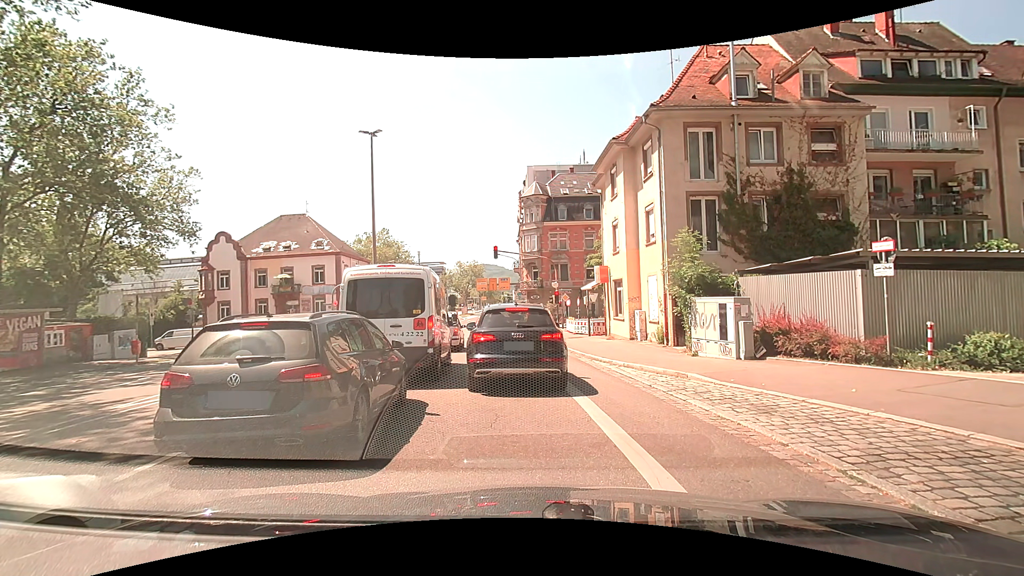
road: secondary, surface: asphalt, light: Day
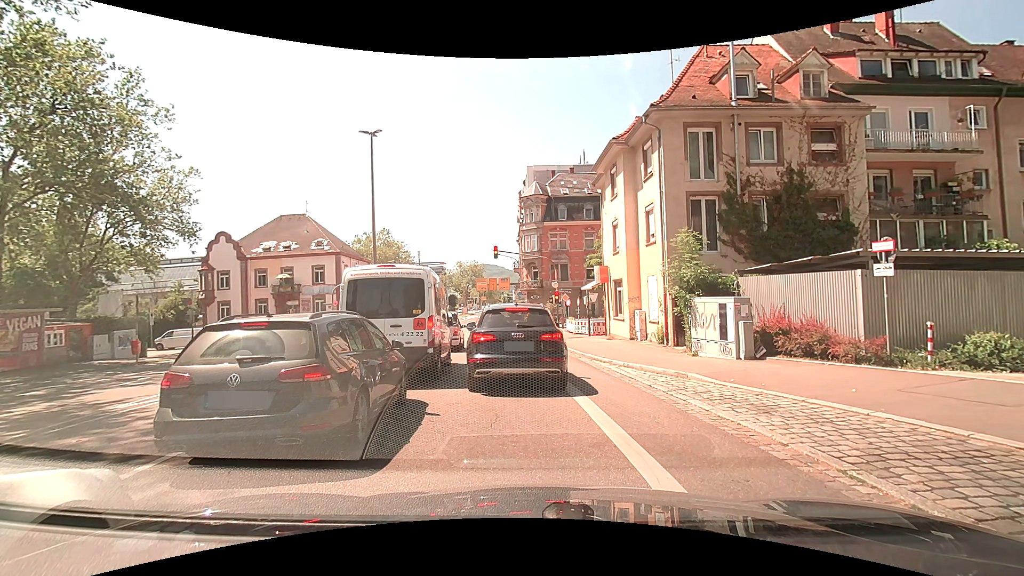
(0.0, 0.0) m; 0°
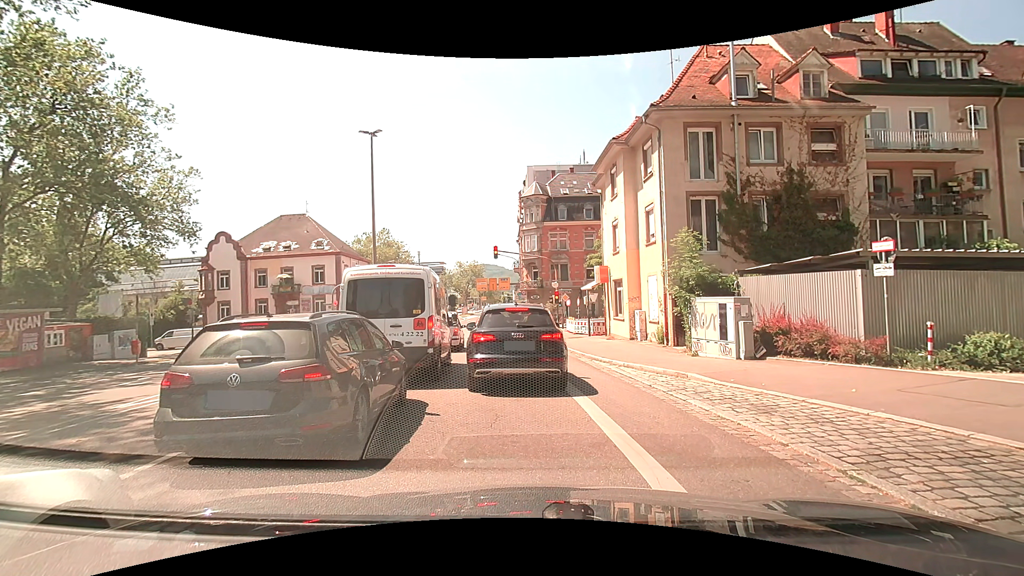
(0.0, 0.0) m; 0°
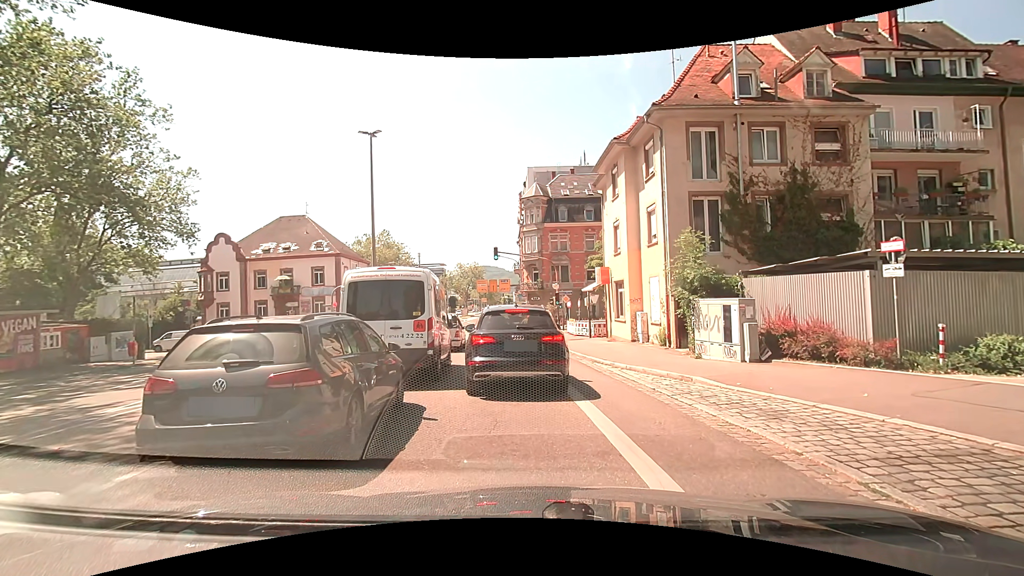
(0.0, +0.3) m; 0°
